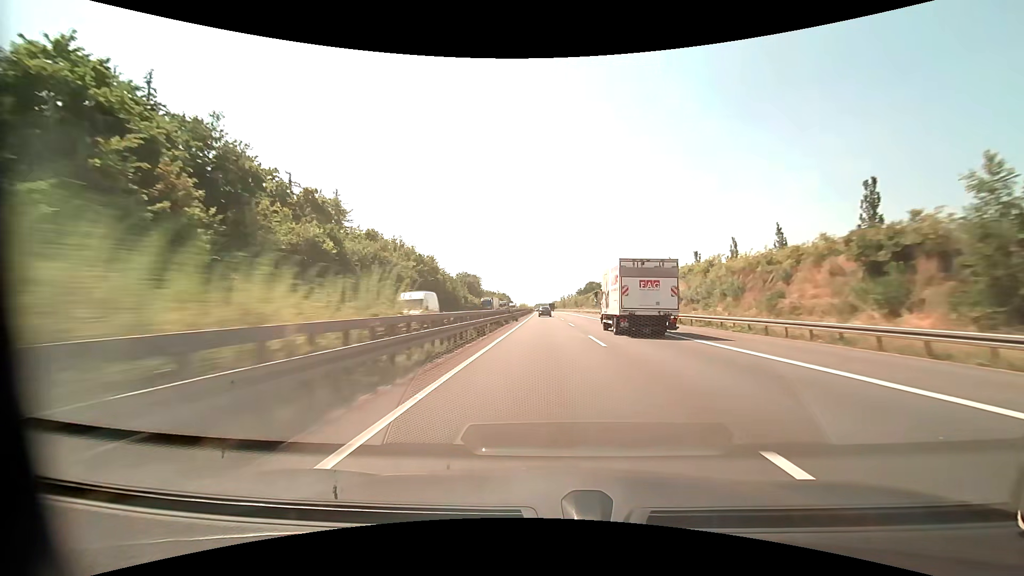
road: motorway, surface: asphalt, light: Day
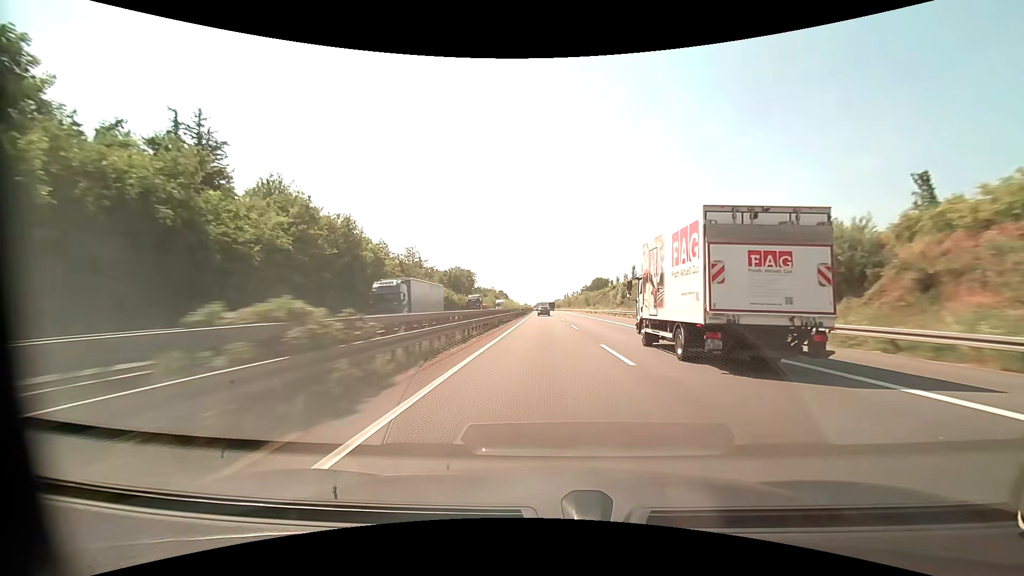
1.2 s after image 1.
(-0.1, +41.3) m; 0°
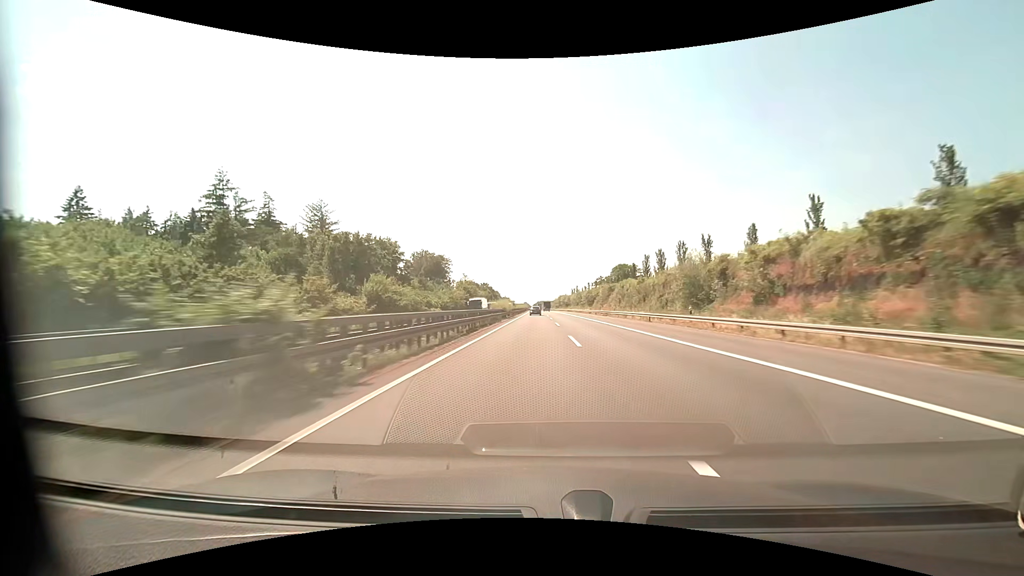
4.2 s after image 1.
(-0.1, +103.0) m; 0°
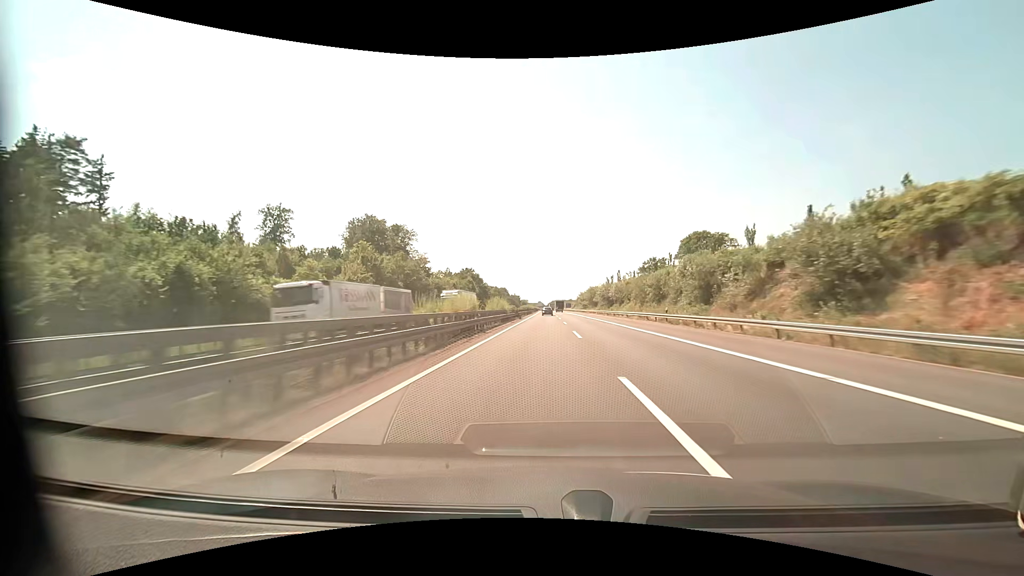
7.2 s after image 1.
(-1.5, +102.9) m; -2°
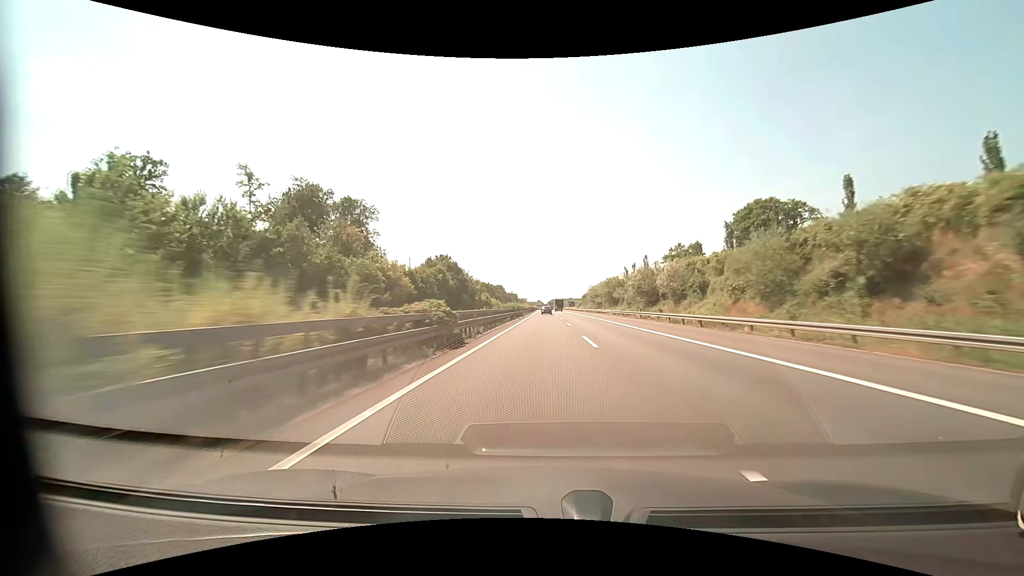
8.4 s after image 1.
(0.0, +41.2) m; 0°
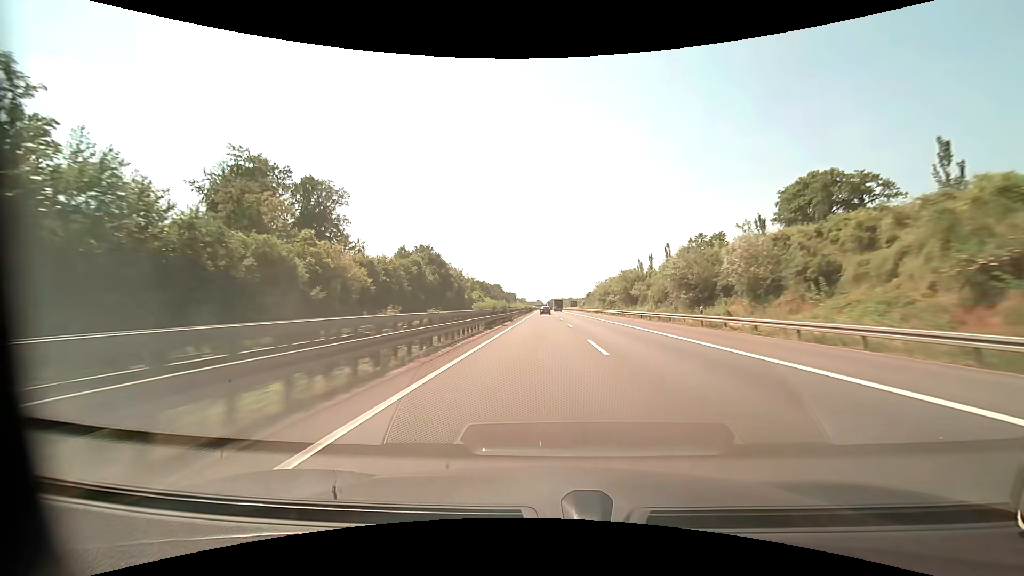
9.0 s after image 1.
(0.0, +20.6) m; 0°
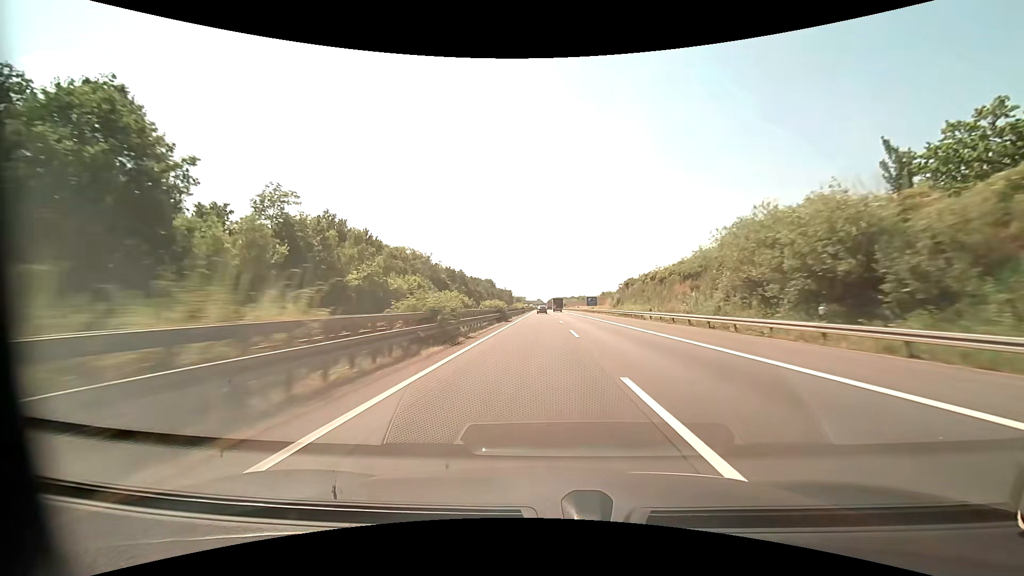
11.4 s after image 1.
(+0.1, +82.4) m; 0°
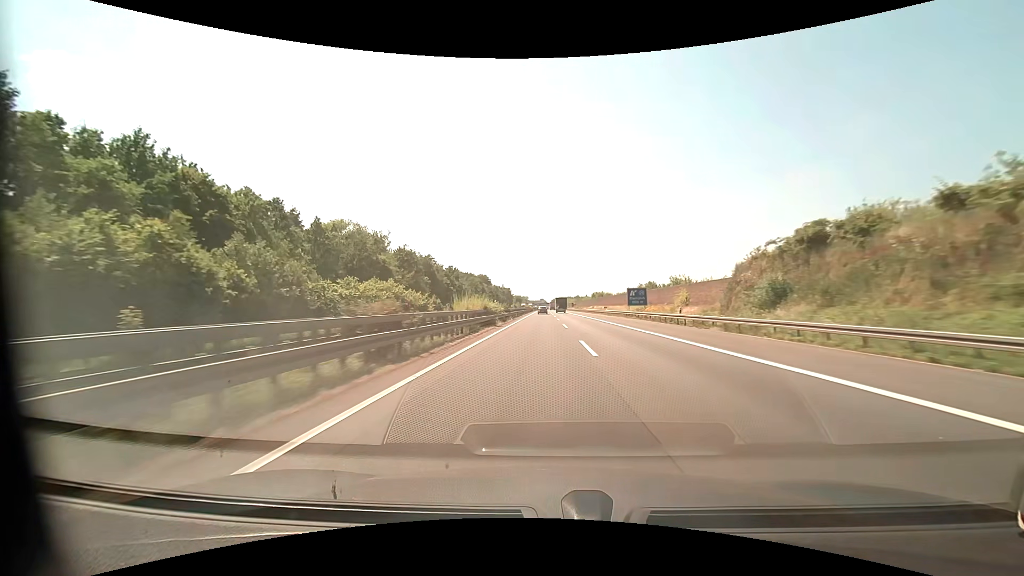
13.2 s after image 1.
(-0.2, +61.9) m; 0°
(0, +10) (0, +20) (0, +30) (0, +40) (0, +50) (0, +60) (0, +70) (0, +80) (0, +90) (-1, +100) m
